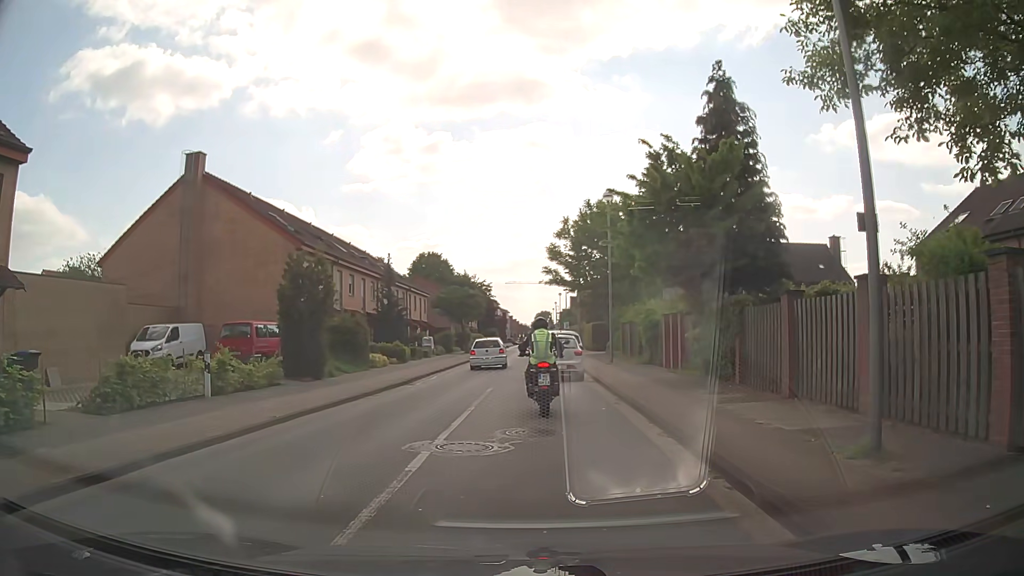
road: tertiary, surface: asphalt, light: Day
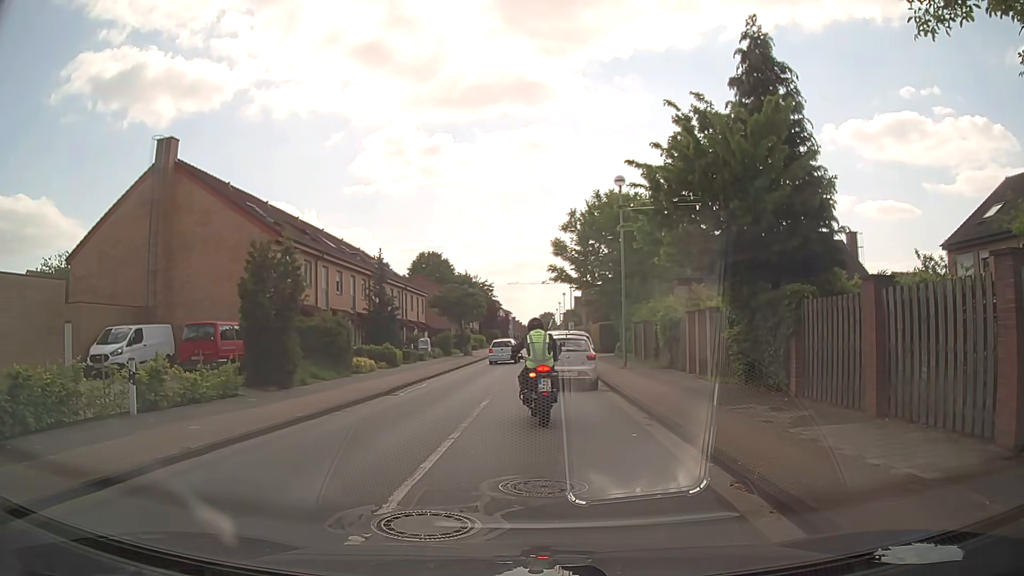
(0.0, +3.4) m; +2°
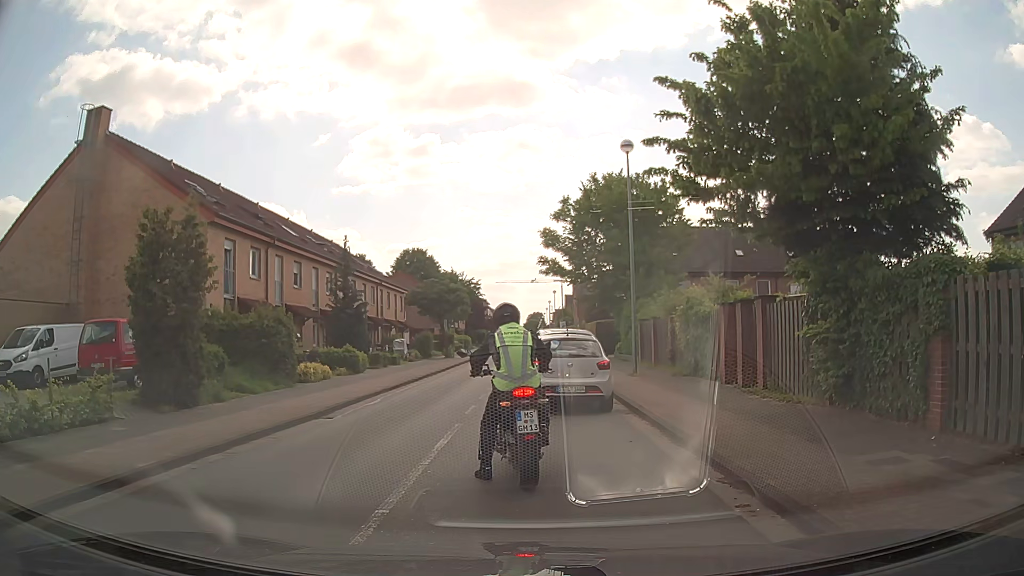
(-0.2, +5.2) m; -2°
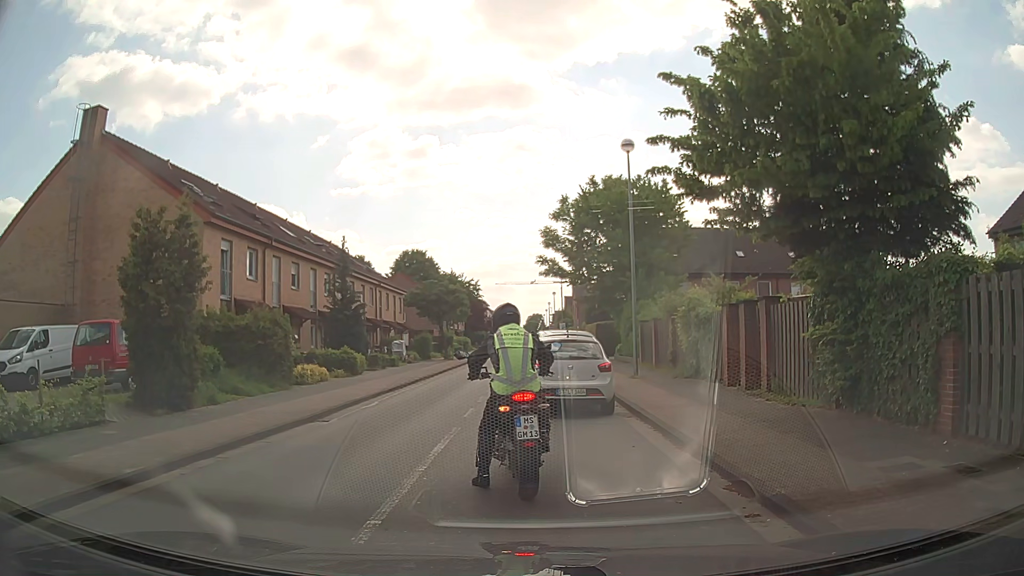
(0.0, +0.3) m; 0°
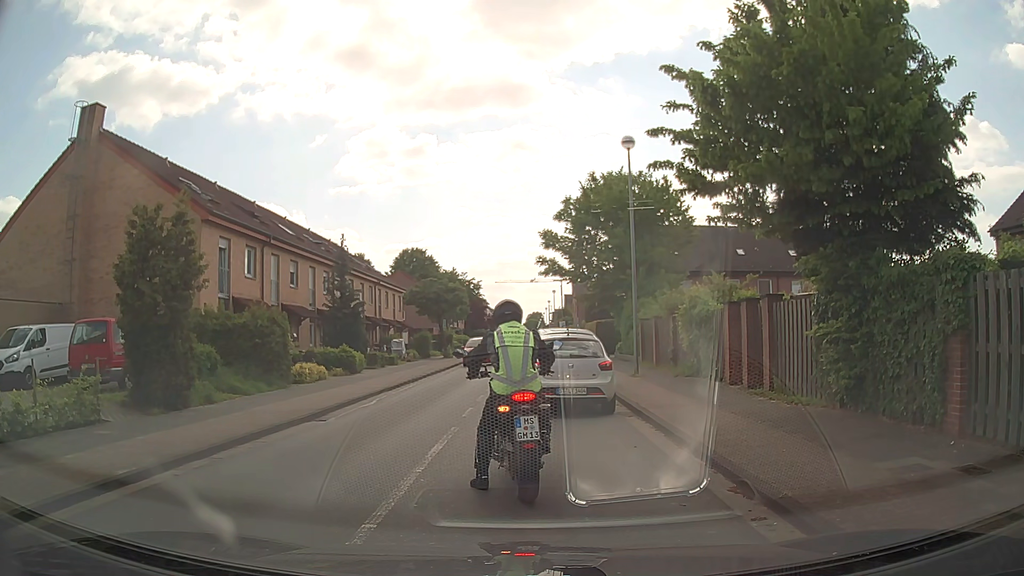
(0.0, +0.2) m; 0°
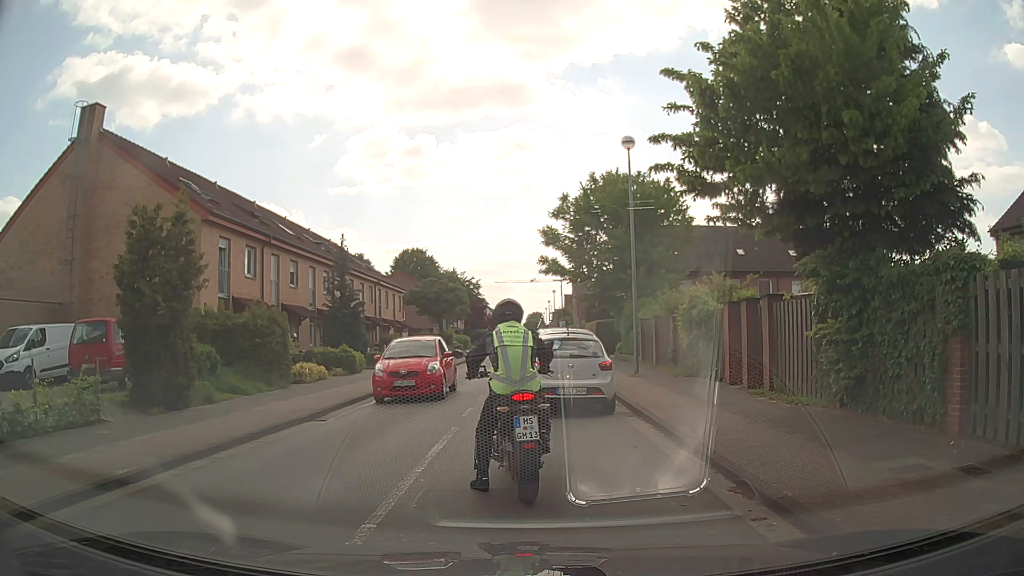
(0.0, 0.0) m; 0°
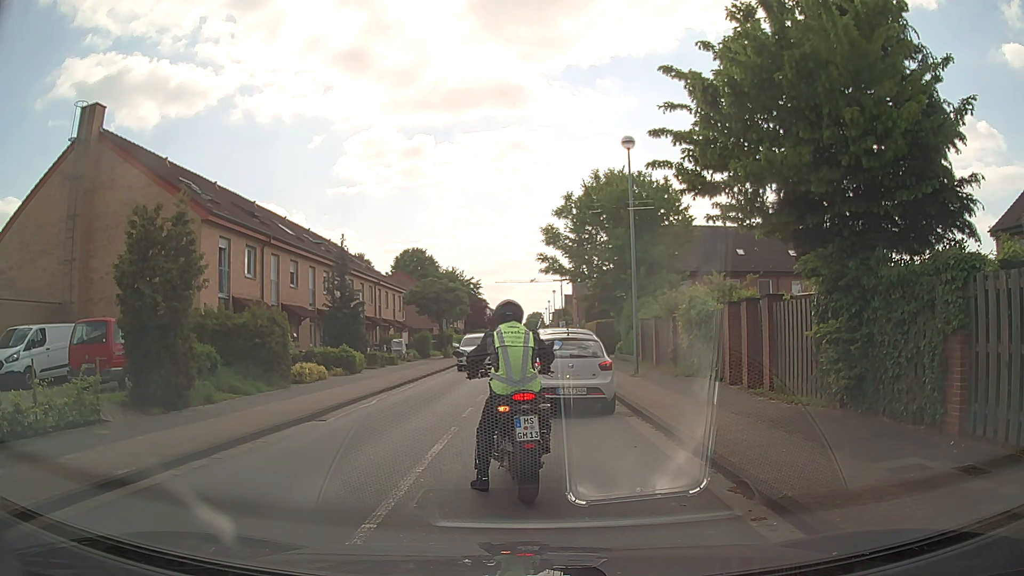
(0.0, 0.0) m; 0°
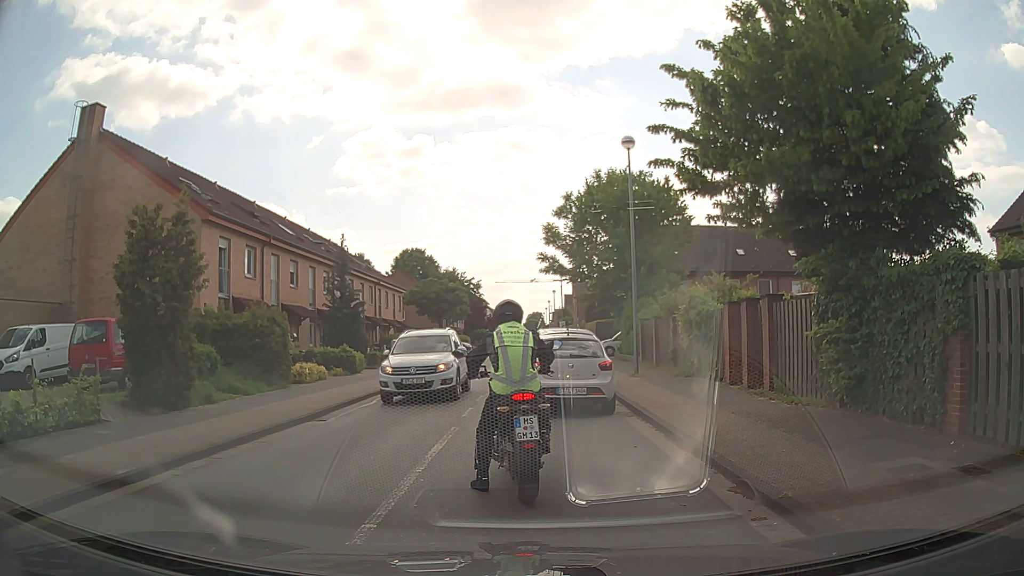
(0.0, 0.0) m; 0°
(-1, +10) (-2, +20) (-2, +30) (-2, +40) (-1, +50) (0, +60) (+1, +70) (+1, +80) (+2, +90) (+2, +100) m
